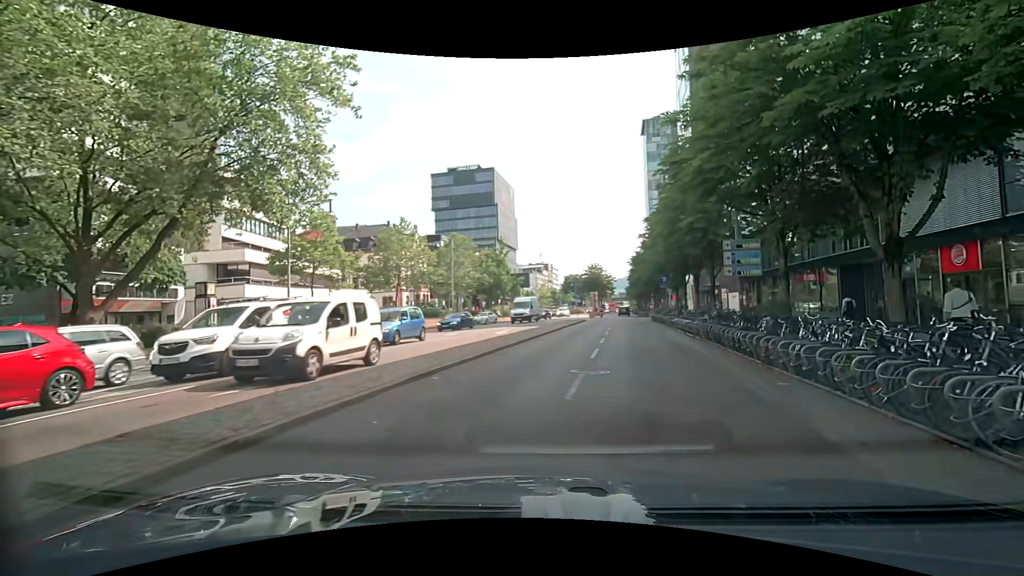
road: primary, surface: asphalt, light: Day
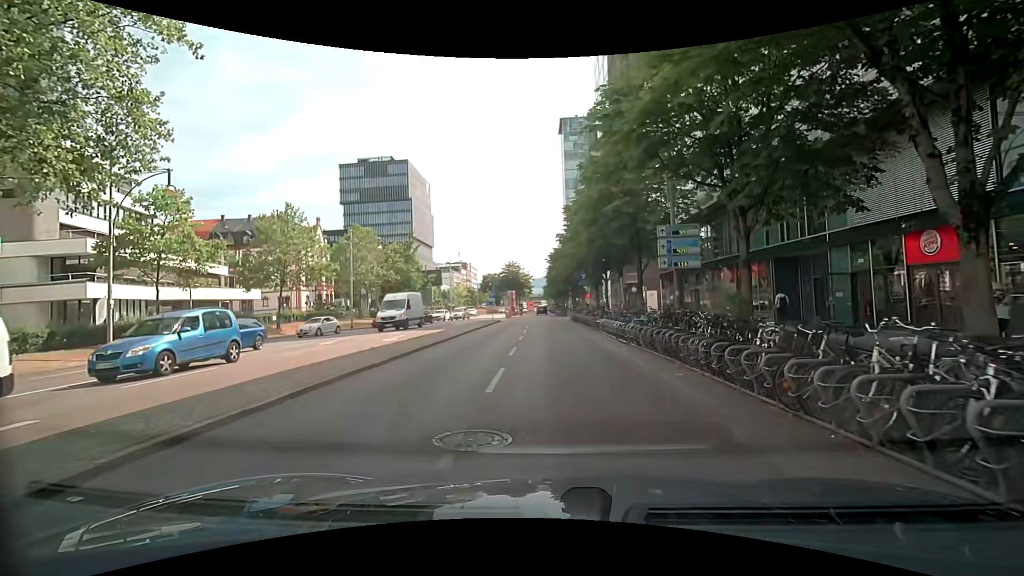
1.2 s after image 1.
(+0.5, +5.5) m; +8°
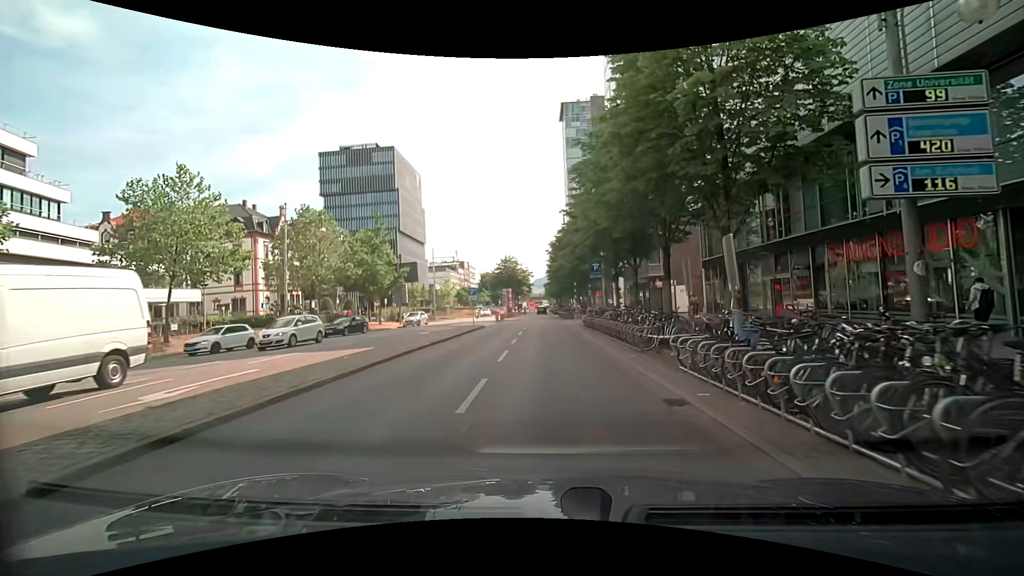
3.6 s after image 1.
(+0.5, +13.6) m; +2°
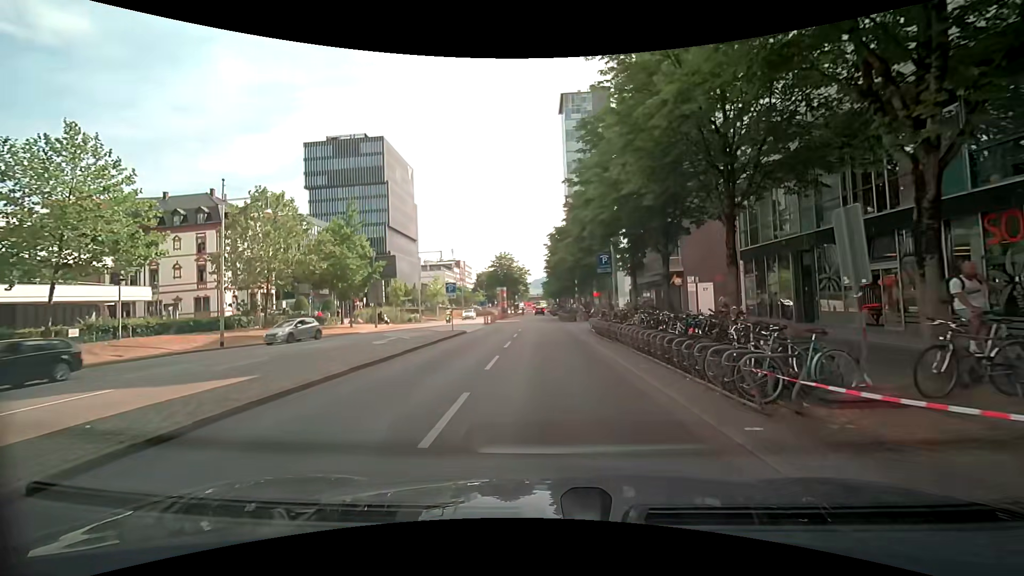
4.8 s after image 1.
(0.0, +7.6) m; -1°
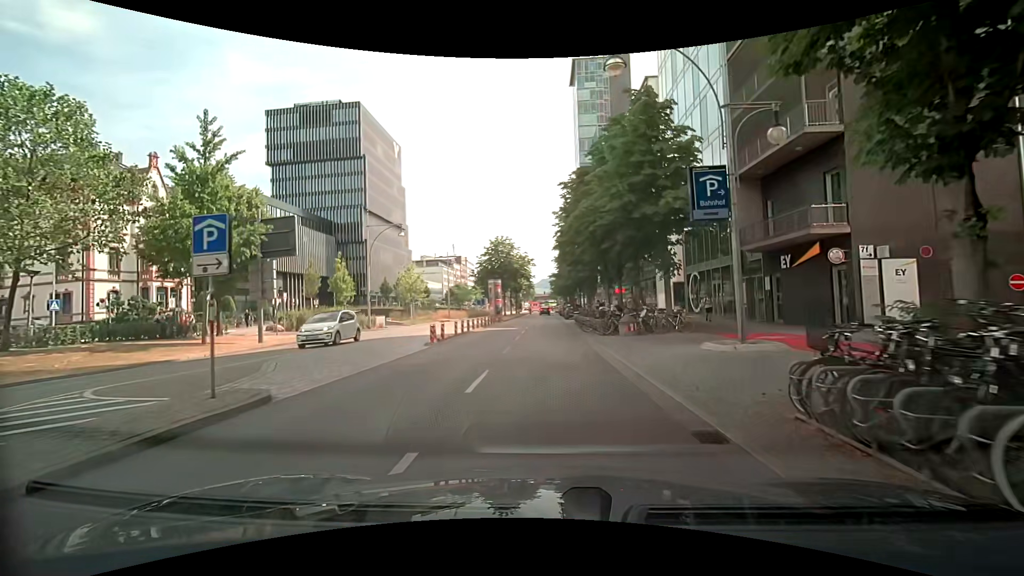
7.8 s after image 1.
(+0.2, +21.4) m; 0°
(0, +10) (0, +20) (0, +30) (0, +40) (0, +50) (0, +60) (+1, +70) (+1, +80) (+1, +90) (+1, +100) m
